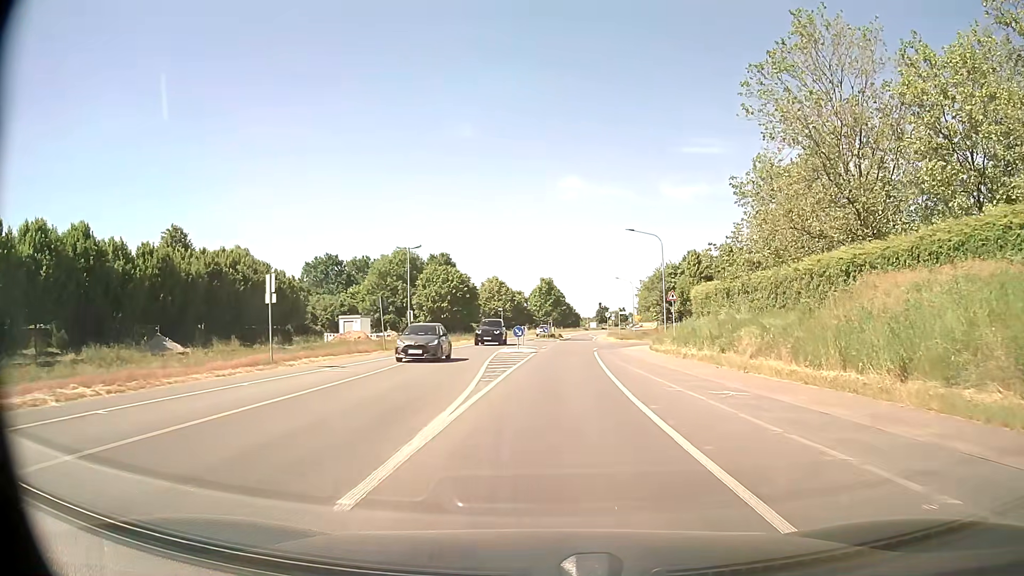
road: tertiary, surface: asphalt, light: Day
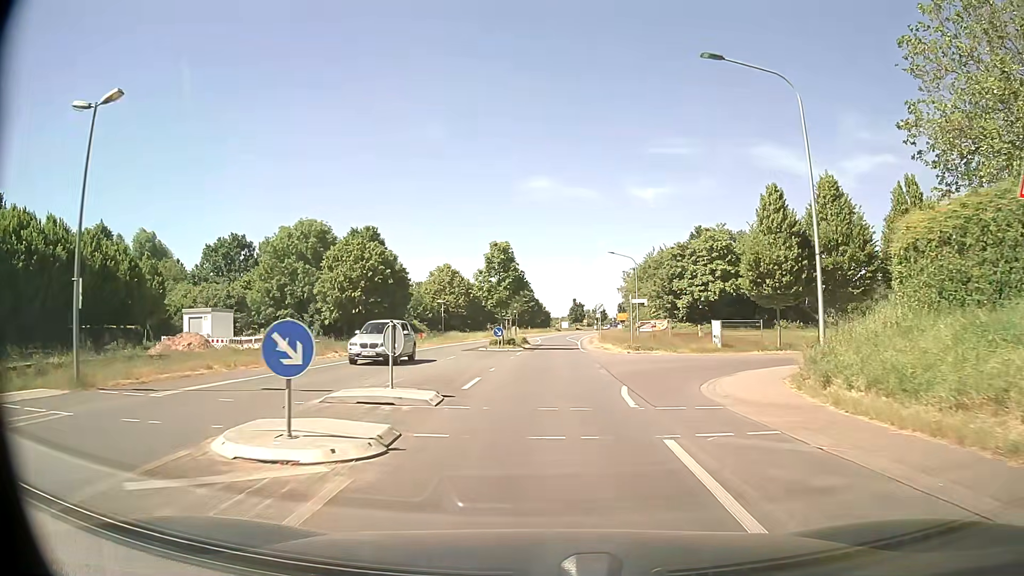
(+0.9, +29.4) m; +3°
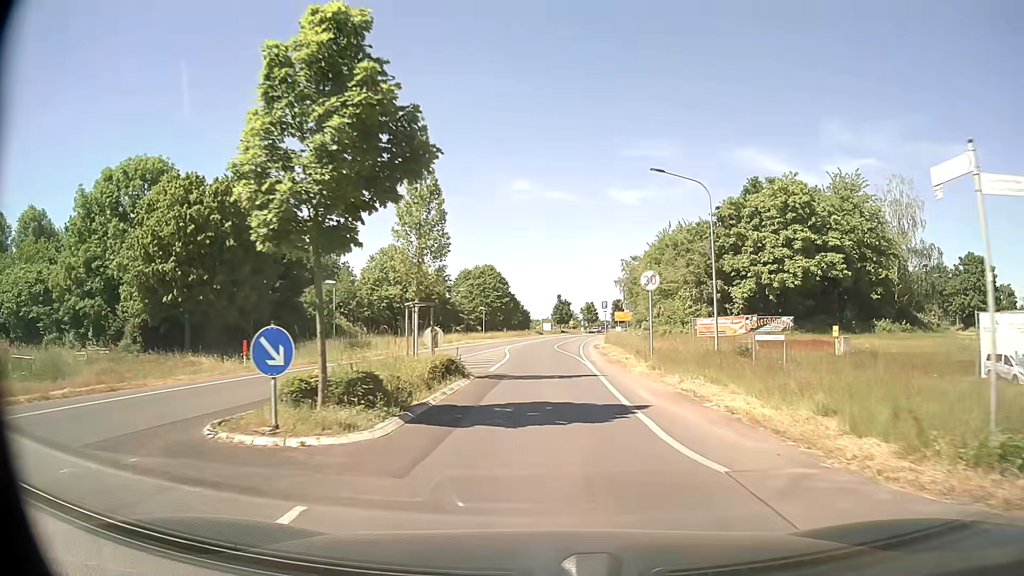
(+0.4, +30.6) m; +2°
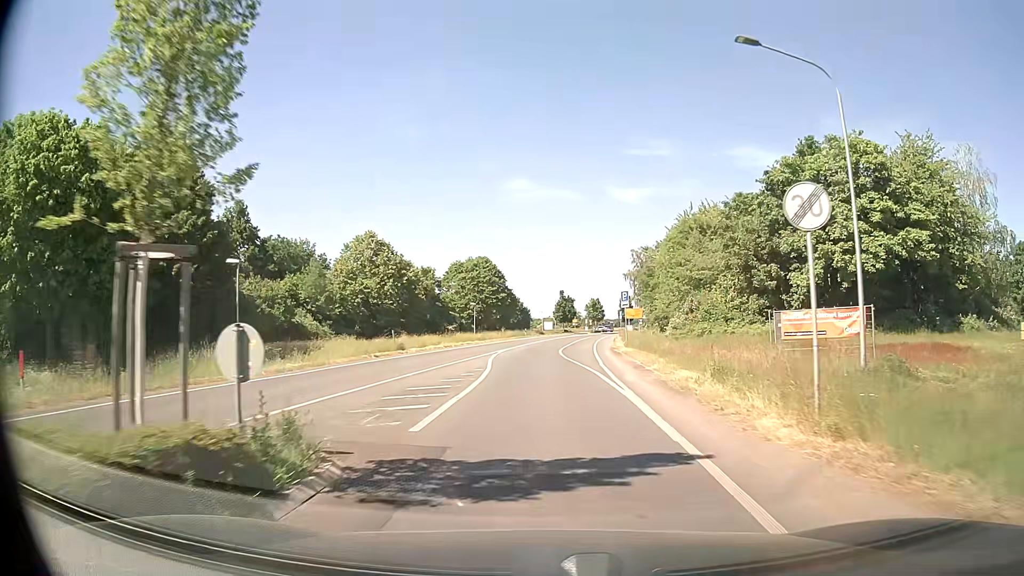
(0.0, +12.6) m; 0°
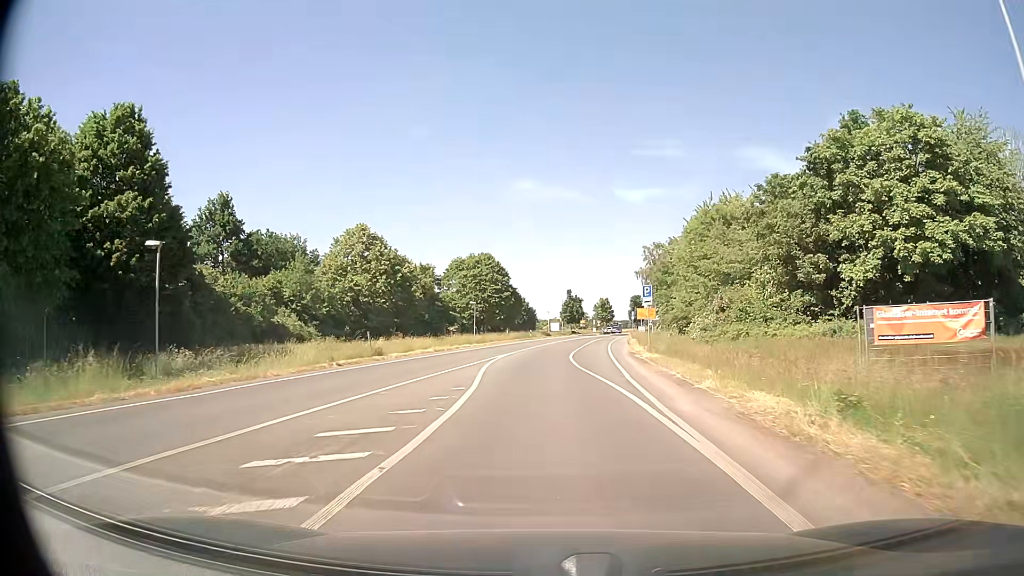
(0.0, +6.4) m; -1°
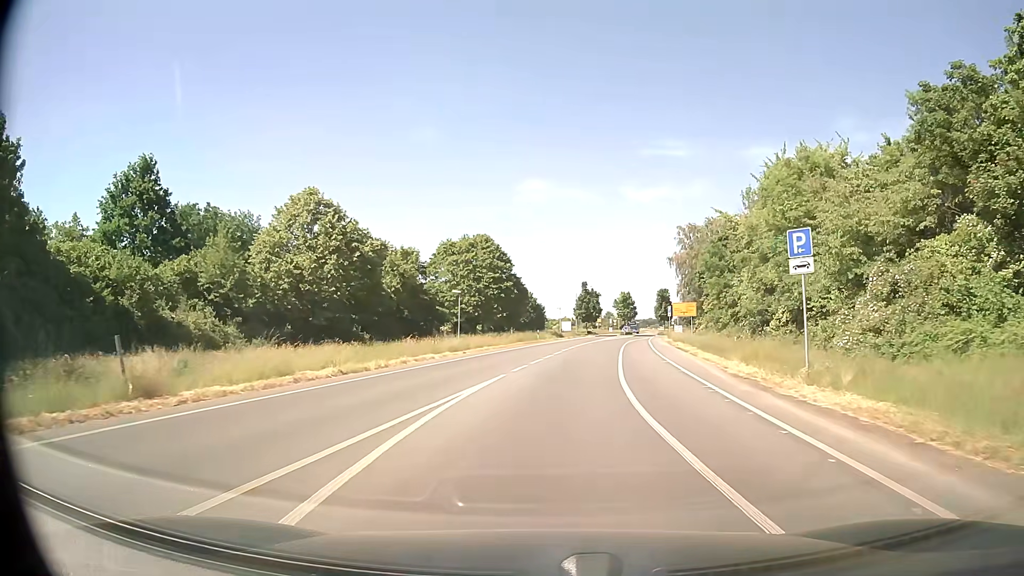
(-0.2, +19.4) m; -1°
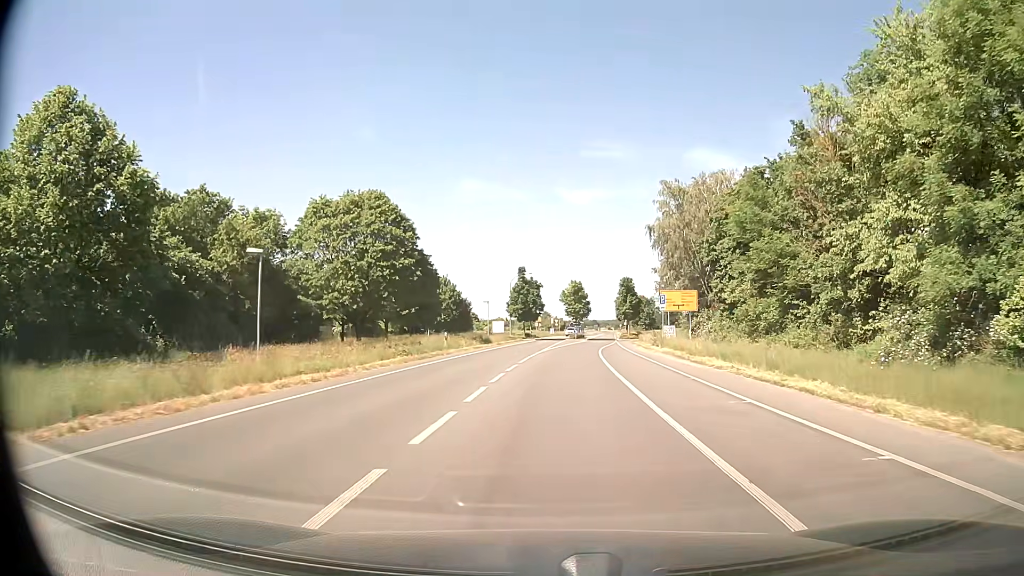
(+1.1, +26.3) m; +6°
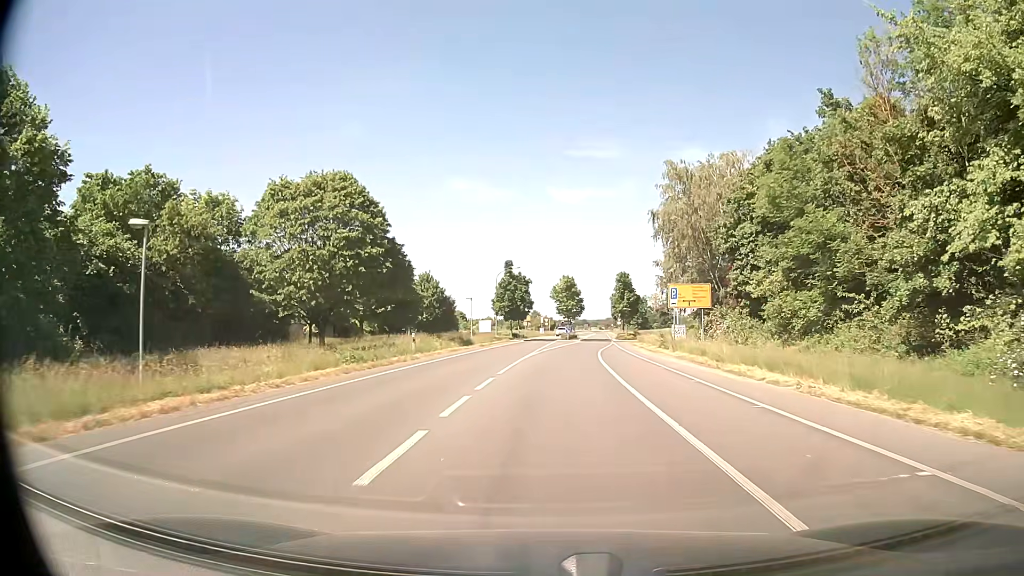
(0.0, +6.7) m; +1°
(0, +10) (0, +20) (+1, +30) (+2, +40) (+3, +50) (+4, +60) (+5, +70) (+6, +80) (+7, +90) (+8, +100) m
